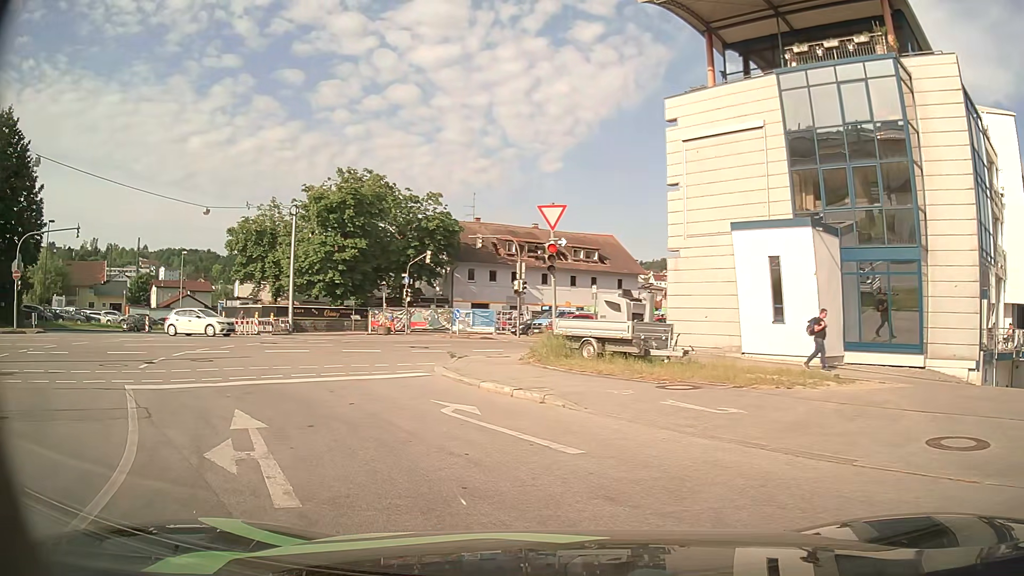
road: primary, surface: asphalt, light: Day
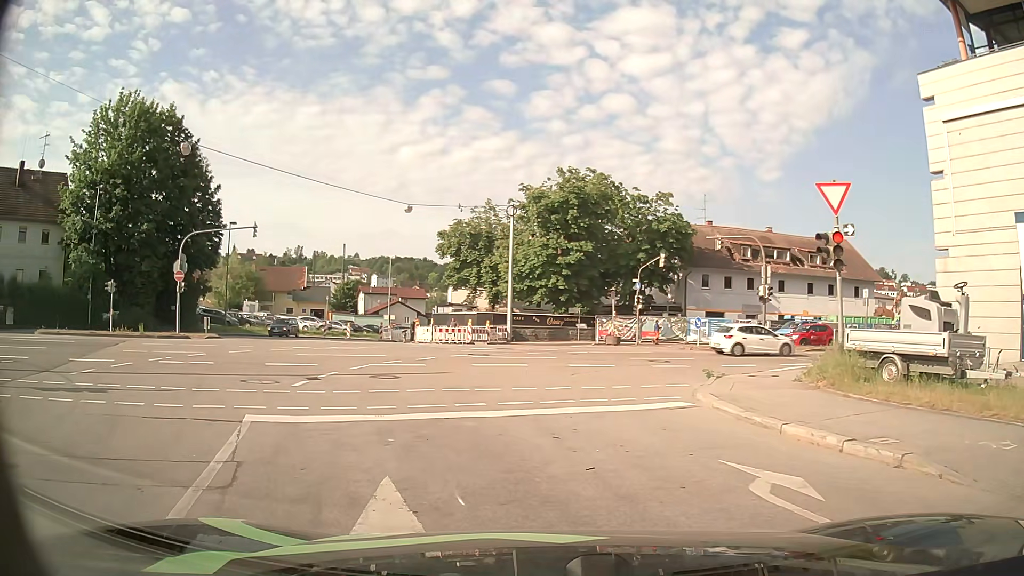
(-0.8, +4.1) m; -20°
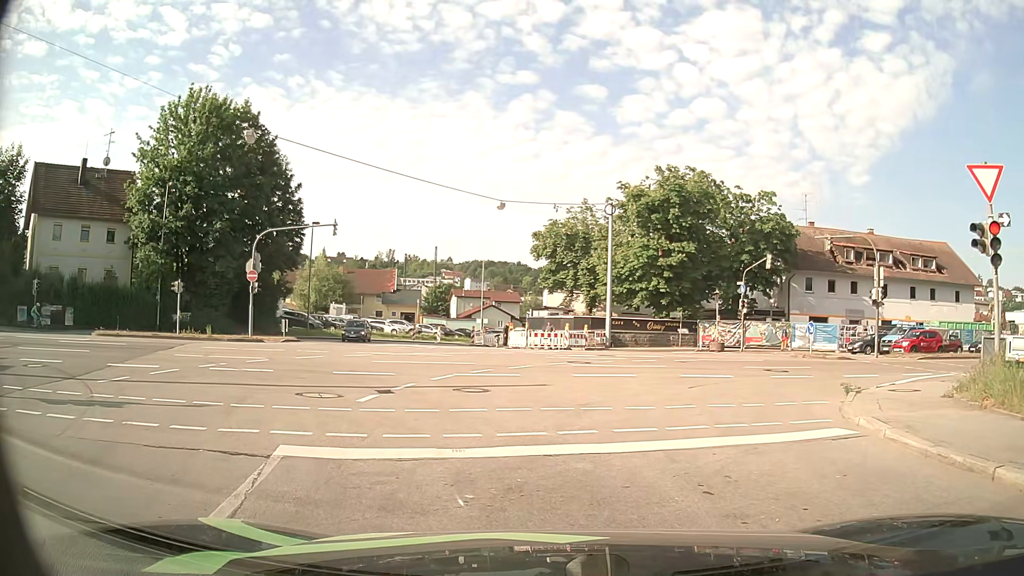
(-0.2, +2.4) m; -10°
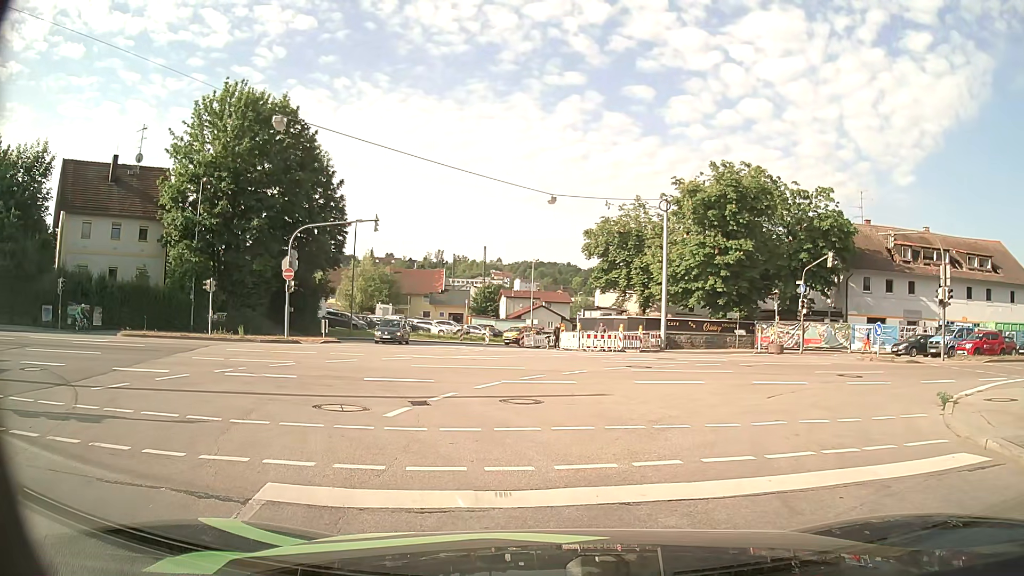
(0.0, +1.8) m; -3°
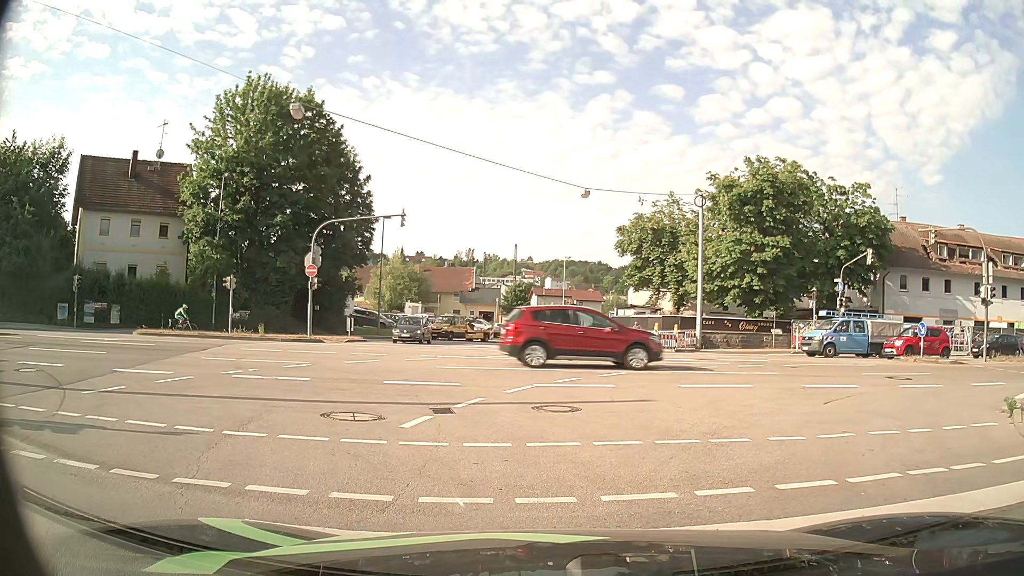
(0.0, +1.2) m; 0°
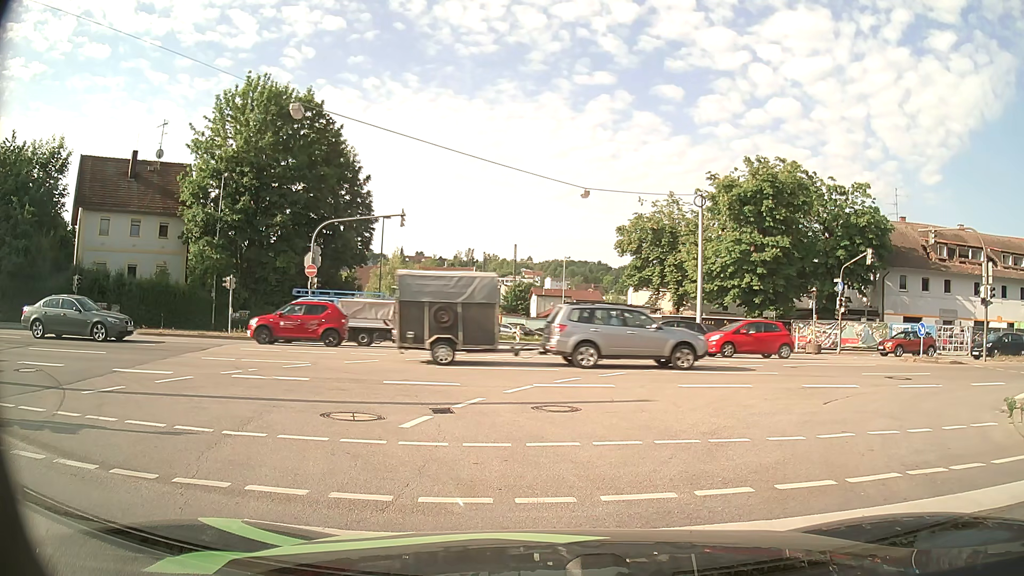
(0.0, +0.1) m; 0°
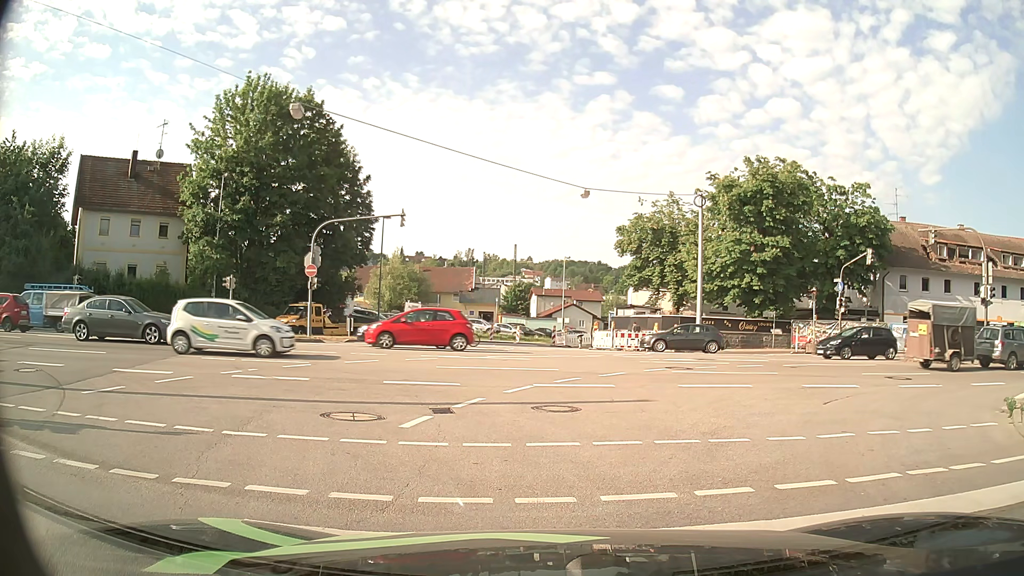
(0.0, 0.0) m; 0°
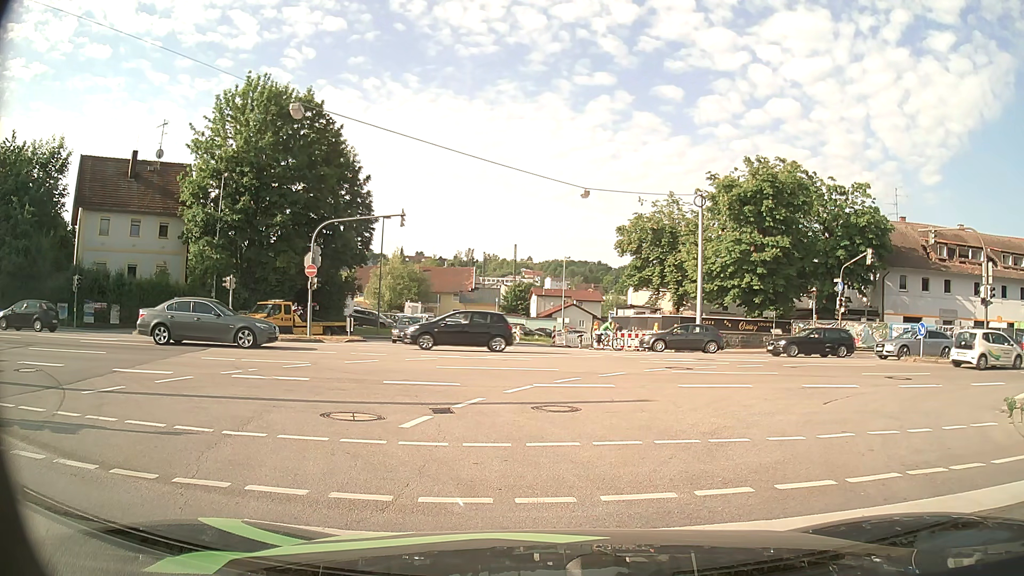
(0.0, 0.0) m; 0°
(0, +10) (0, +20) (-1, +30) (-2, +40) (-4, +50) (-4, +60) (0, +69) (+7, +77) (+14, +84) (+20, +92) m
